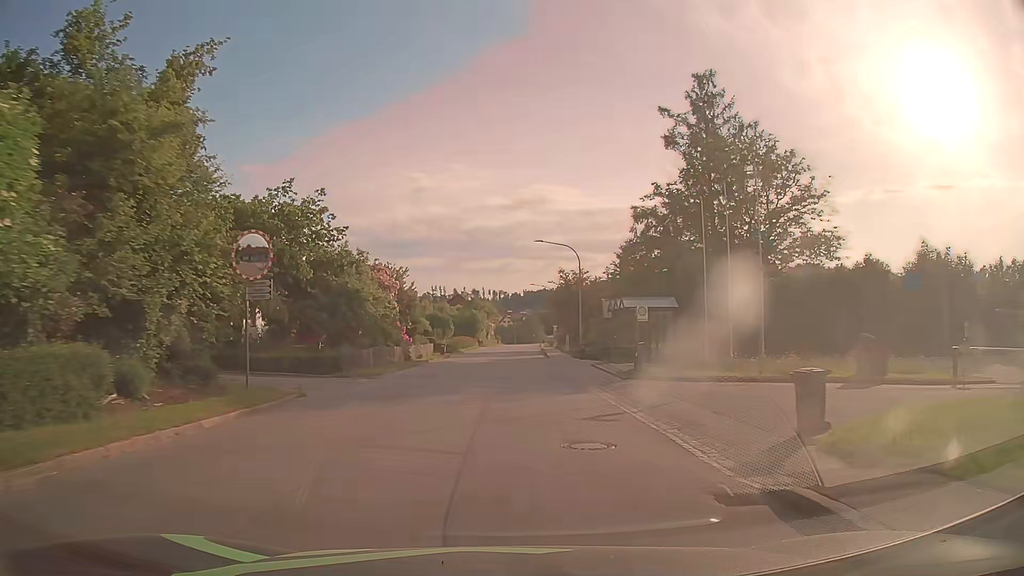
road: tertiary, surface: asphalt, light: Day
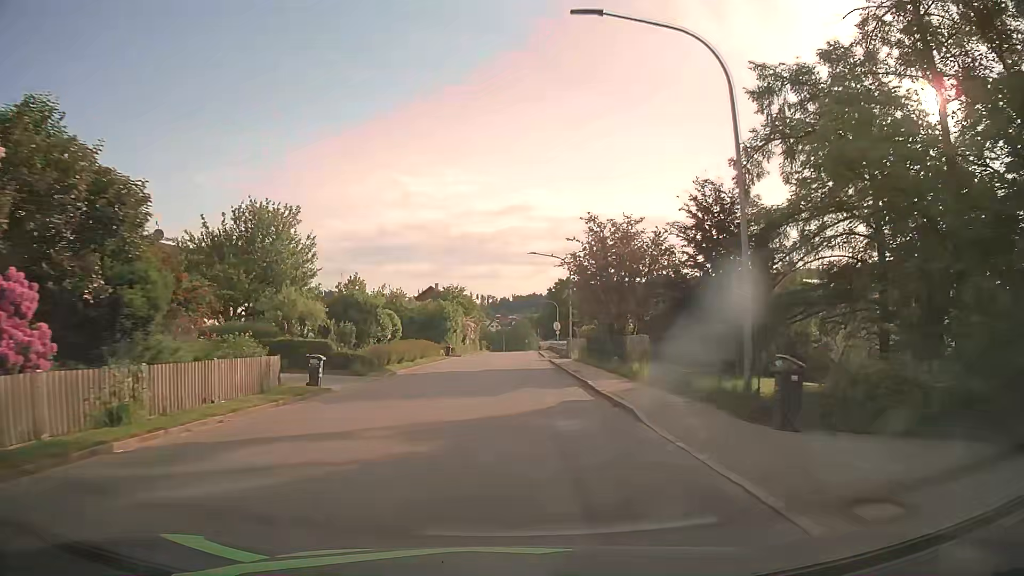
(+0.3, +31.6) m; +1°
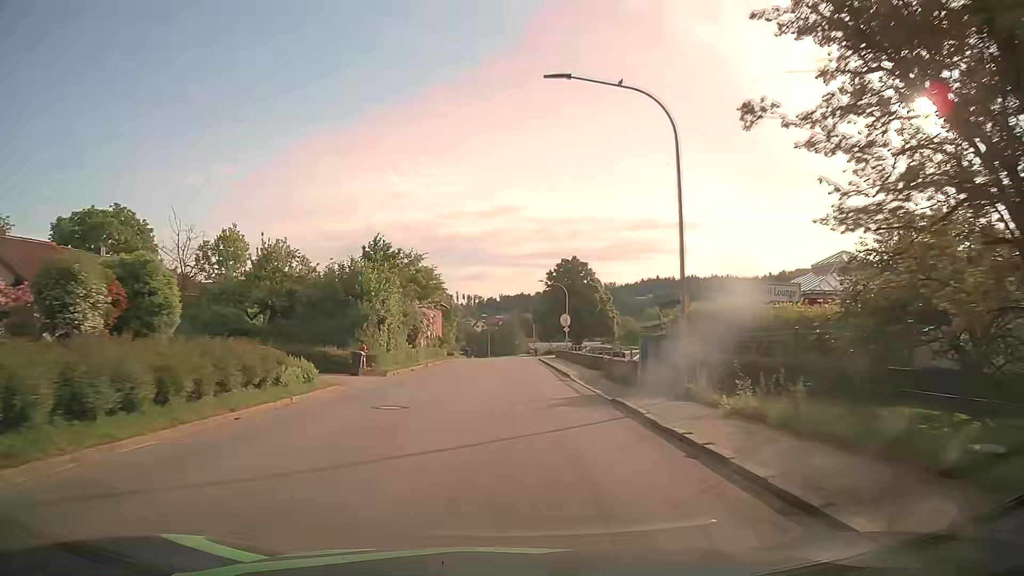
(+0.1, +31.6) m; +1°
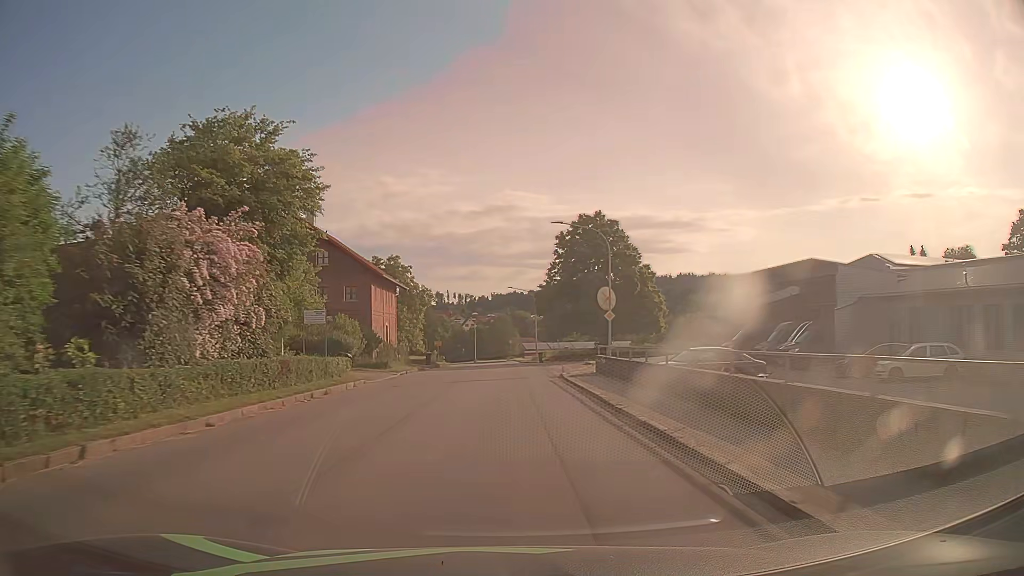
(+0.1, +31.7) m; +1°
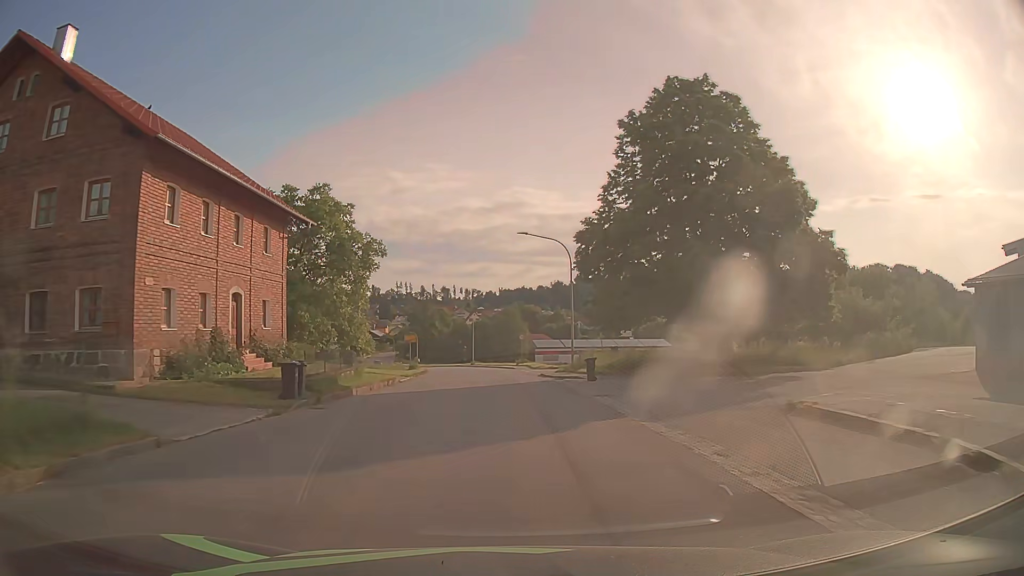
(-0.2, +31.8) m; -1°
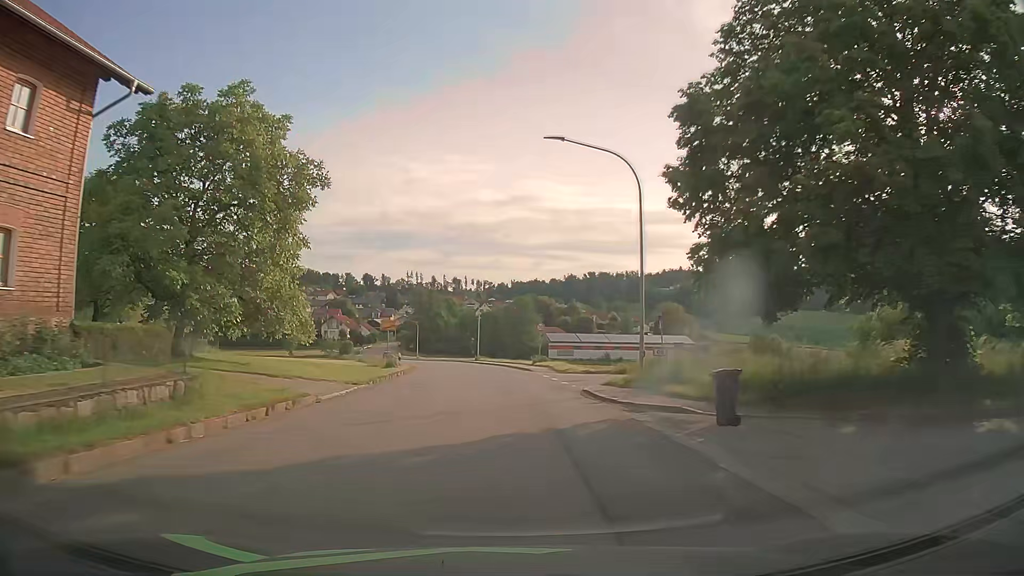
(-0.2, +16.0) m; -1°
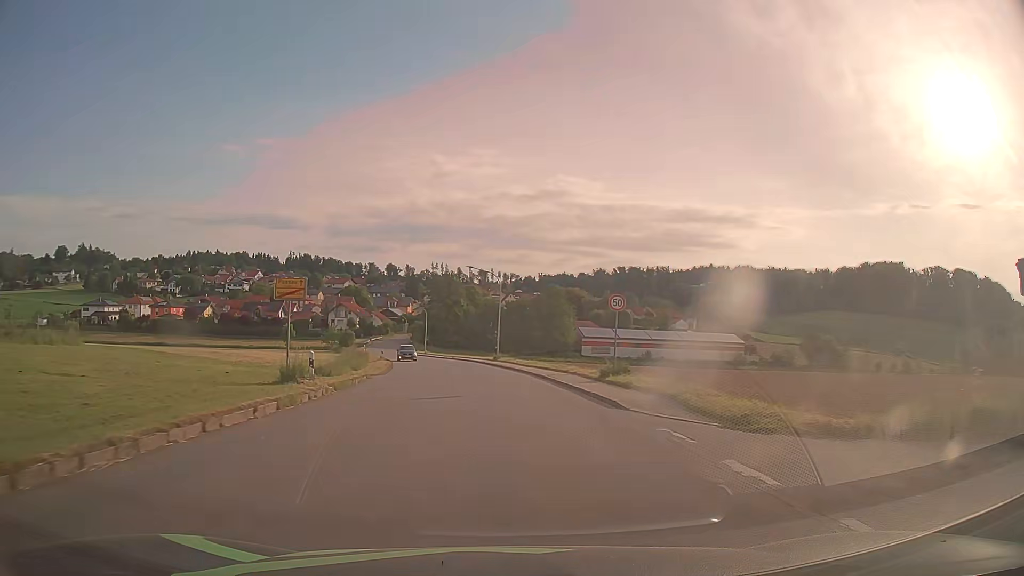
(-0.6, +24.1) m; -2°
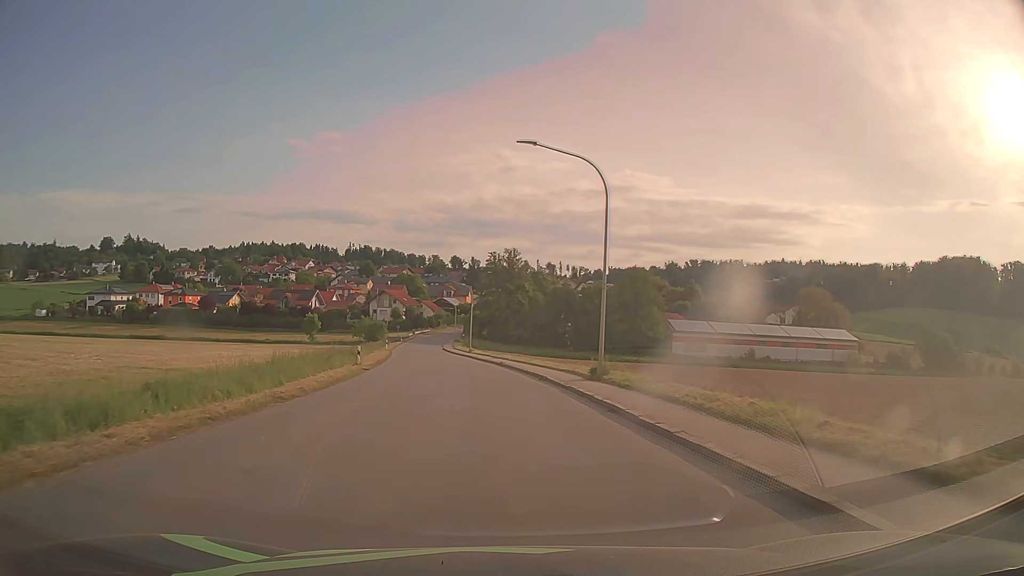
(-1.3, +32.1) m; -6°
(0, +10) (-1, +20) (-2, +30) (-3, +40) (-4, +50) (-6, +60) (-7, +70) (-8, +79) (-10, +89) (-11, +99) m
